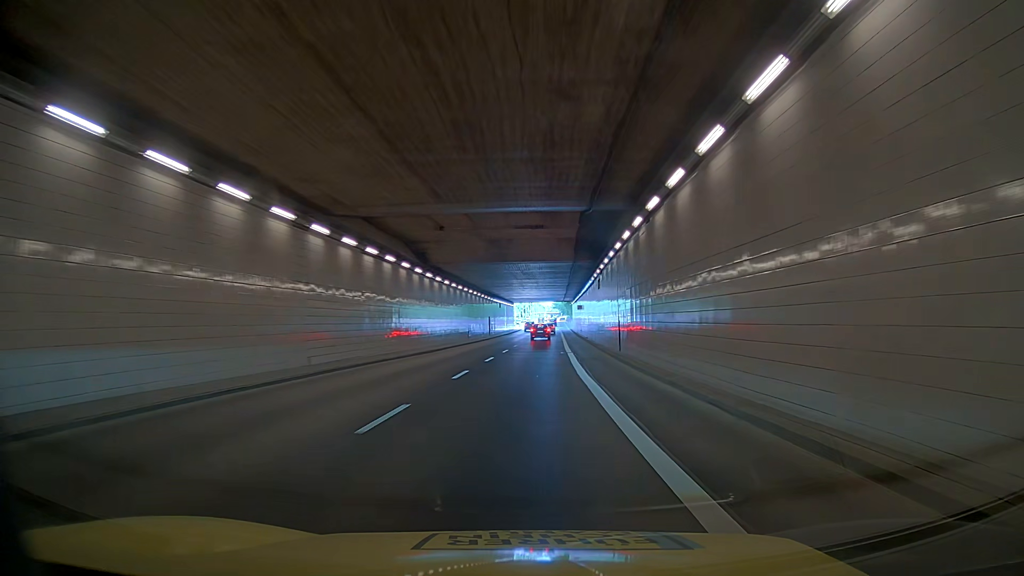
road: trunk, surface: asphalt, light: Day
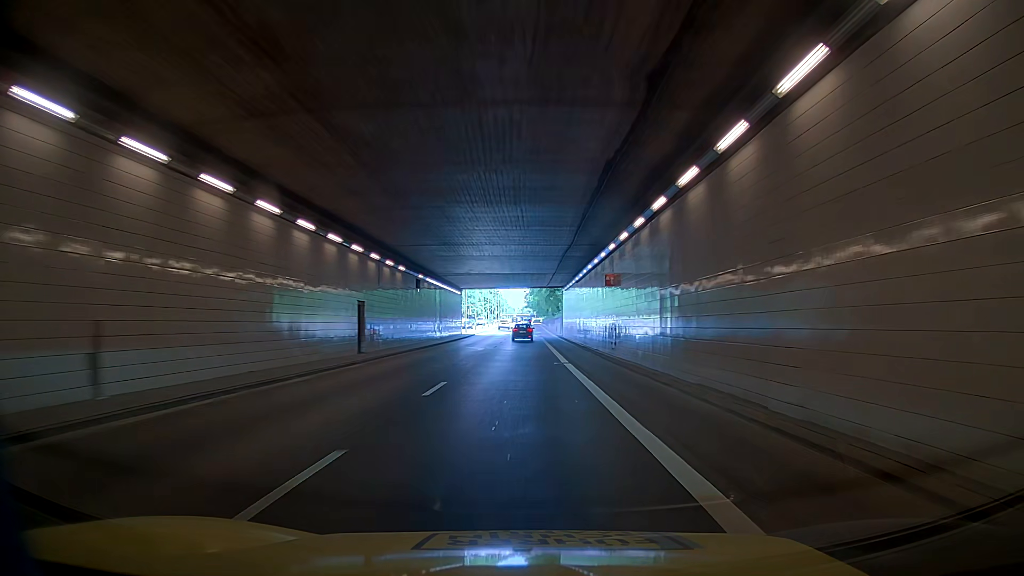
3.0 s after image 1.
(0.0, +49.4) m; 0°
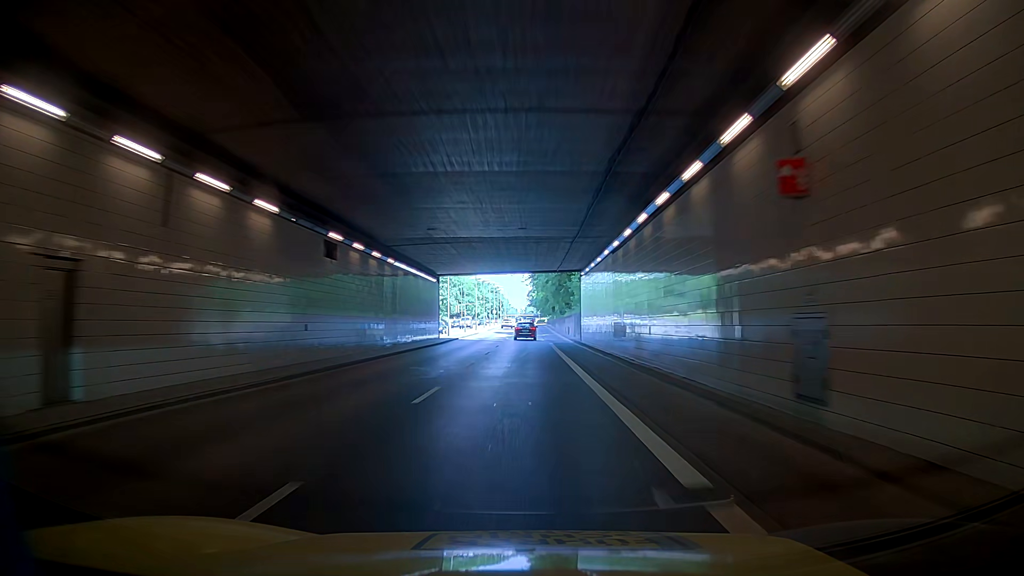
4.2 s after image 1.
(0.0, +19.7) m; 0°
